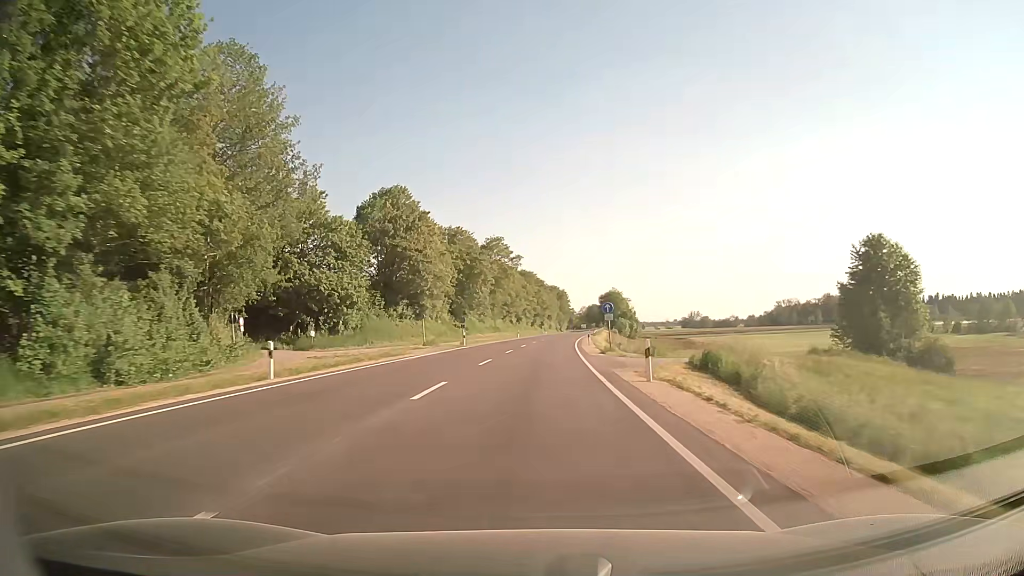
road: secondary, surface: asphalt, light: Day
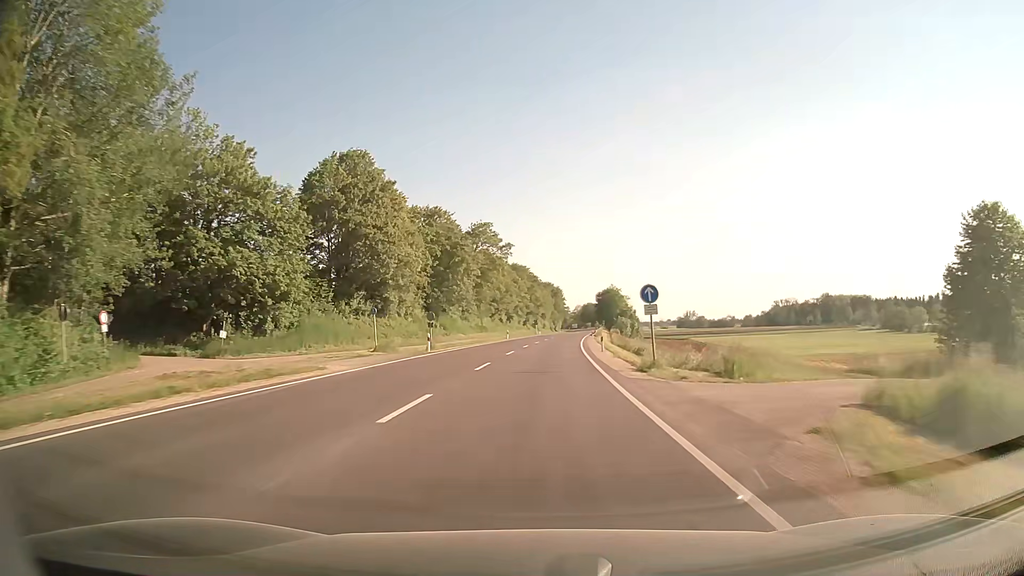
(0.0, +15.1) m; 0°
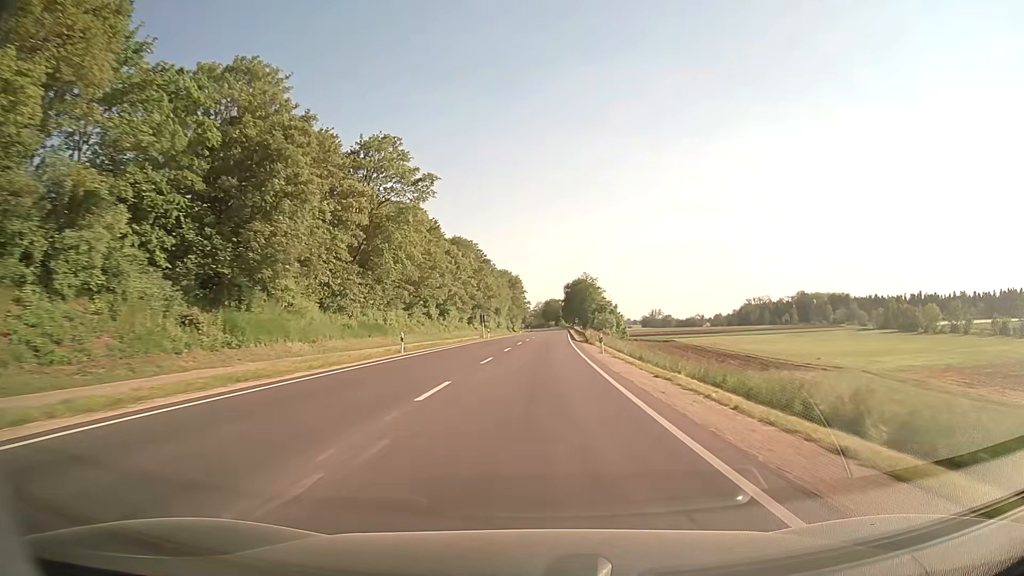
(+1.4, +45.1) m; +4°
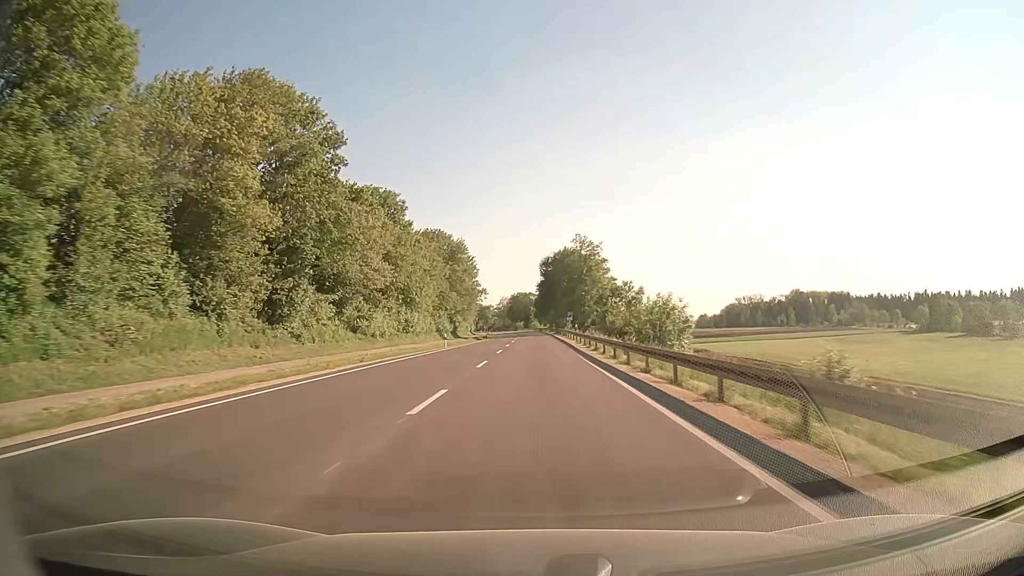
(+1.9, +73.9) m; +3°
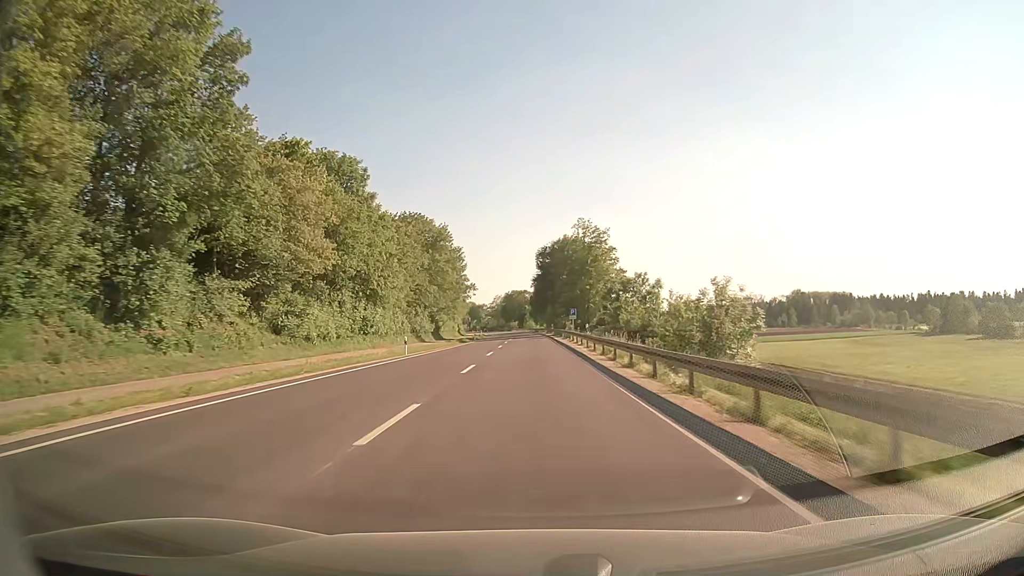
(+0.1, +14.6) m; 0°
(0, +10) (0, +20) (0, +30) (0, +40) (0, +50) (0, +60) (0, +70) (0, +80) (-1, +90) (-1, +100) m
